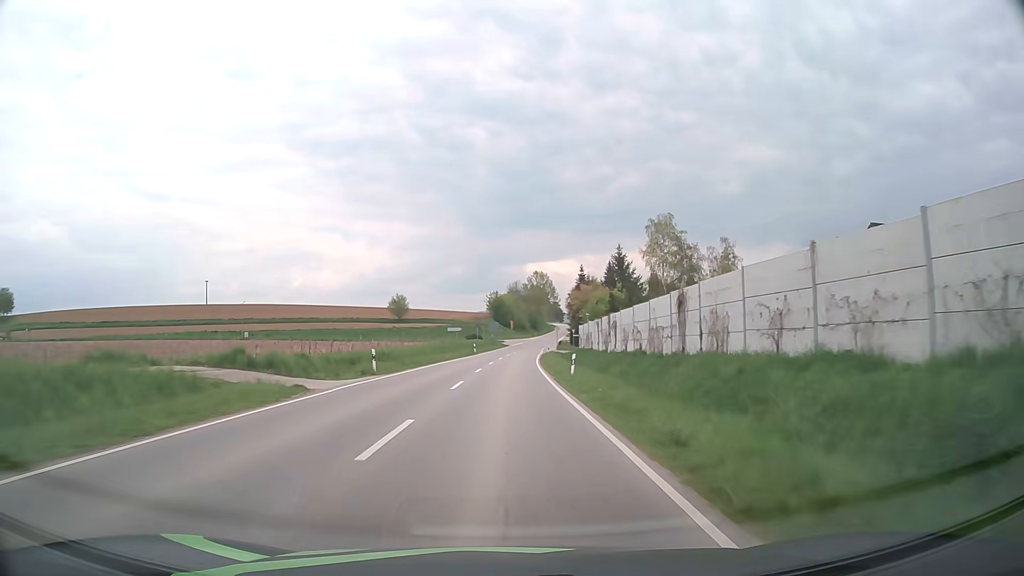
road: secondary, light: Day
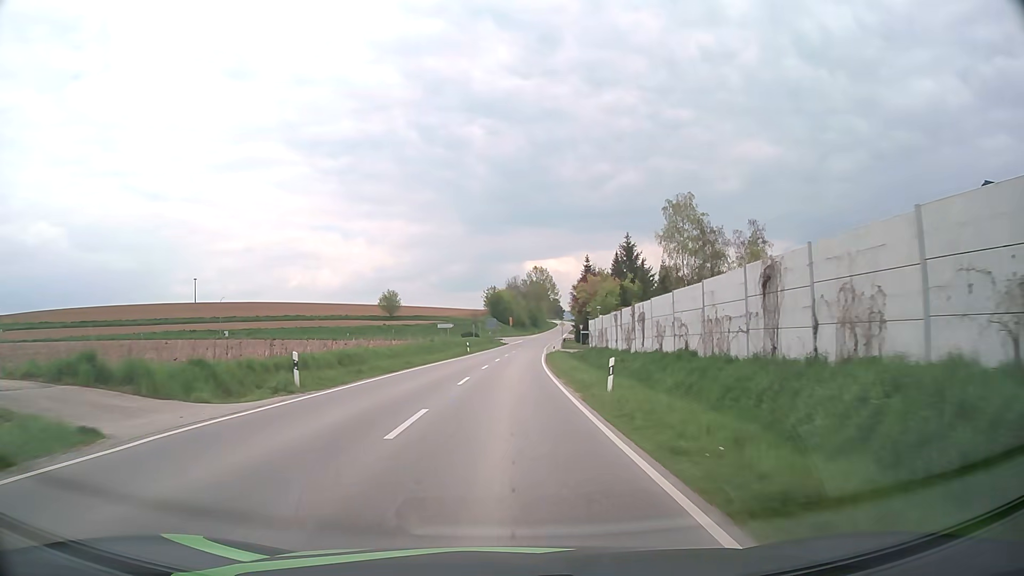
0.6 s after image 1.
(0.0, +10.4) m; 0°
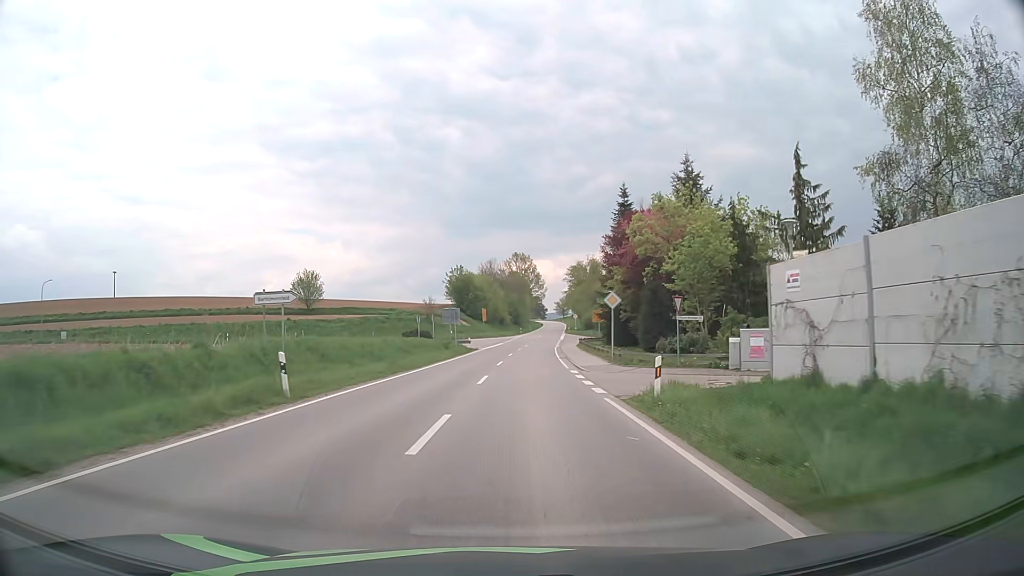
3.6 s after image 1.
(+0.6, +49.2) m; +2°
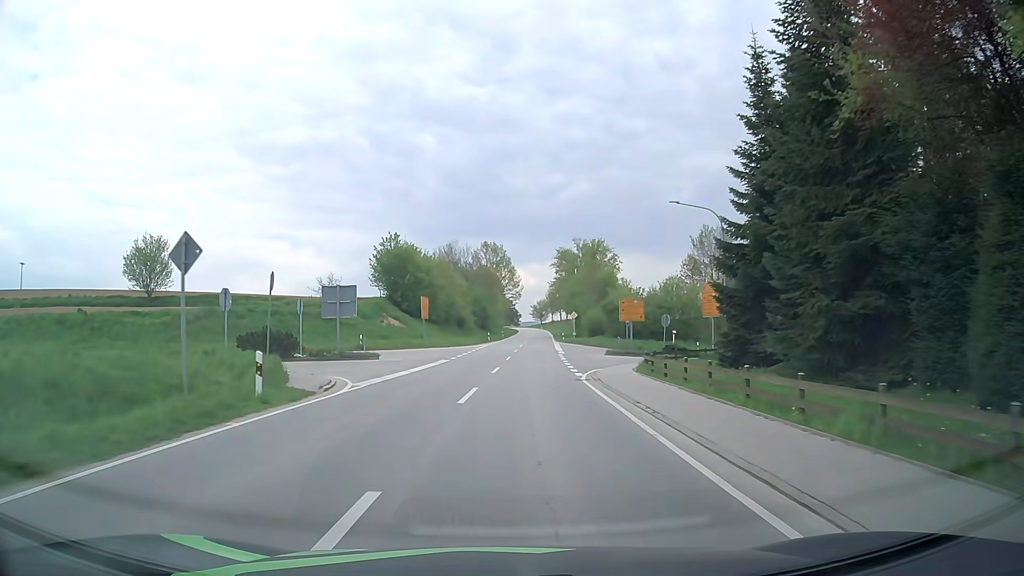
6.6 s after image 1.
(+1.1, +41.5) m; +2°
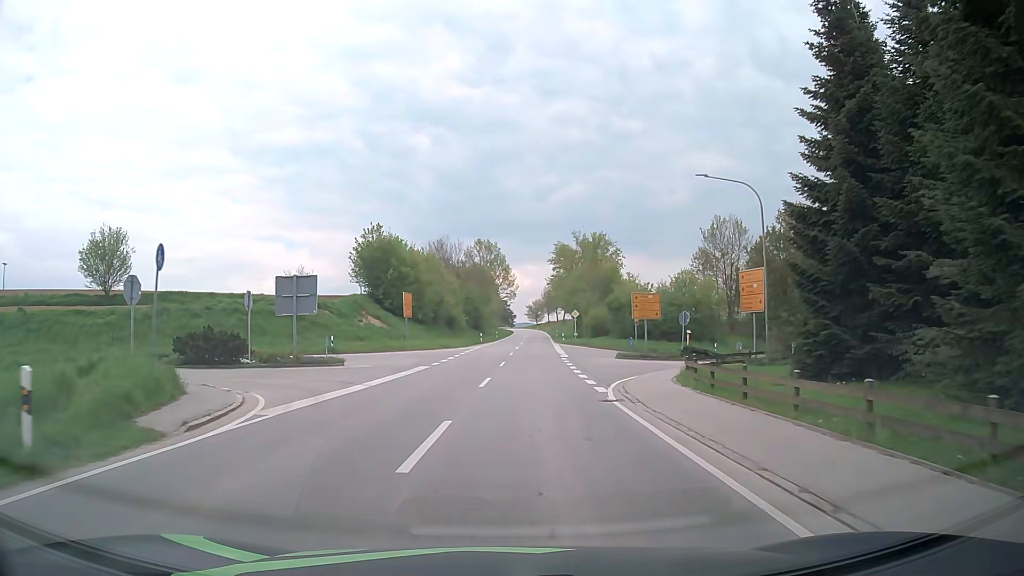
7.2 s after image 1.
(+0.1, +6.9) m; +1°
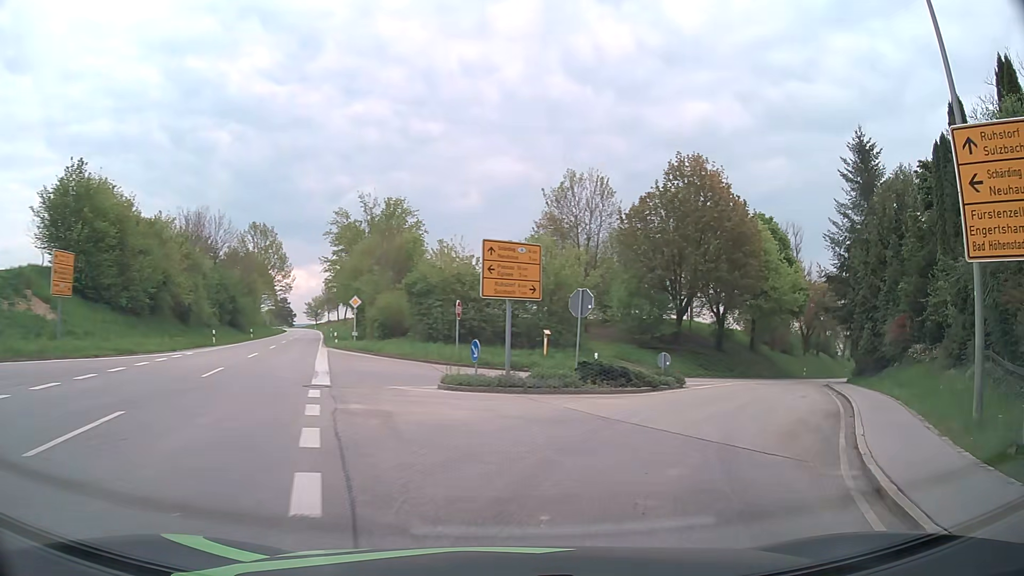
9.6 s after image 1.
(+2.0, +23.7) m; +17°
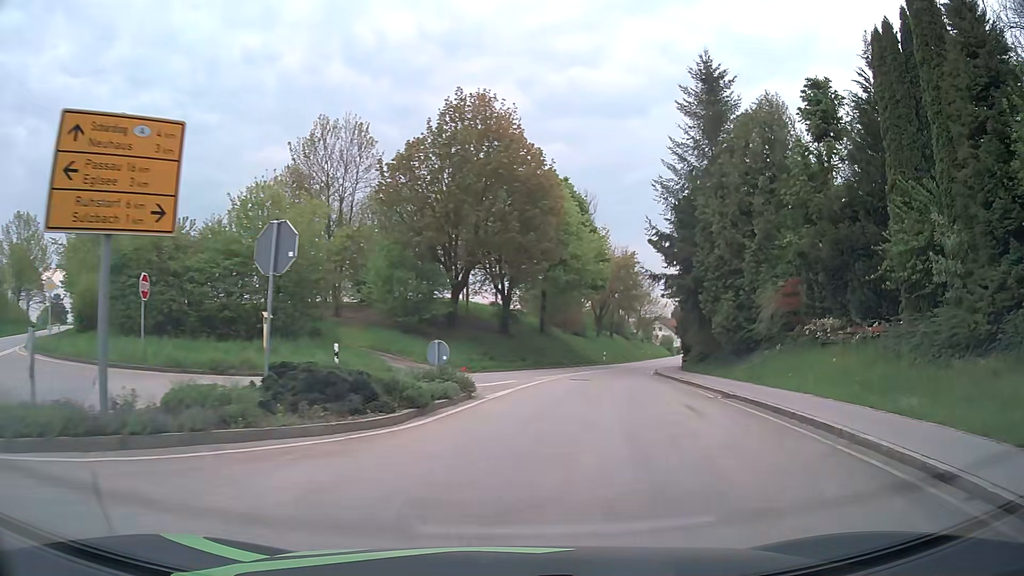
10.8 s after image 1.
(+1.9, +10.6) m; +19°
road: tertiary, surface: asphalt
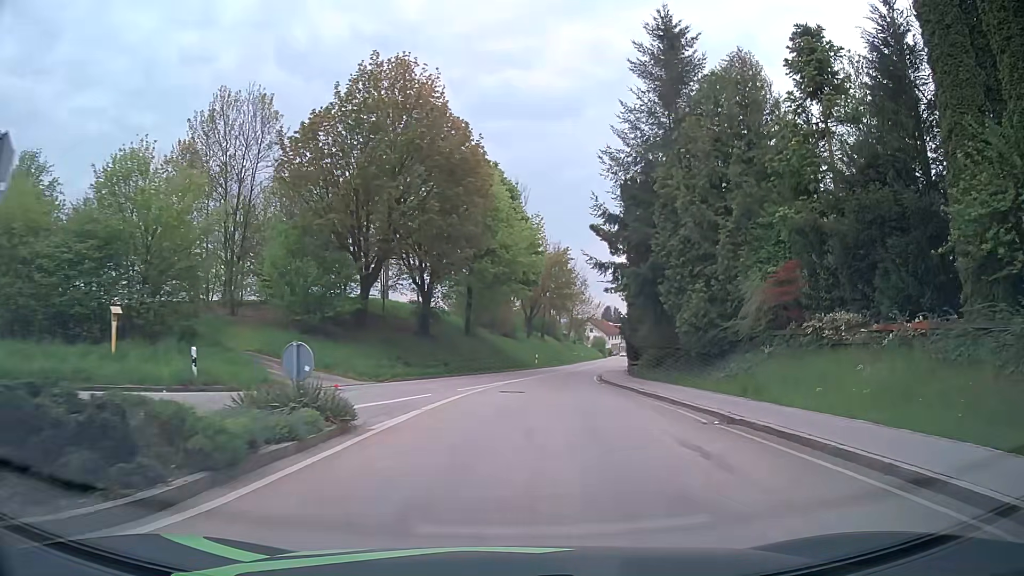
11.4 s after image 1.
(+0.4, +5.7) m; +7°
